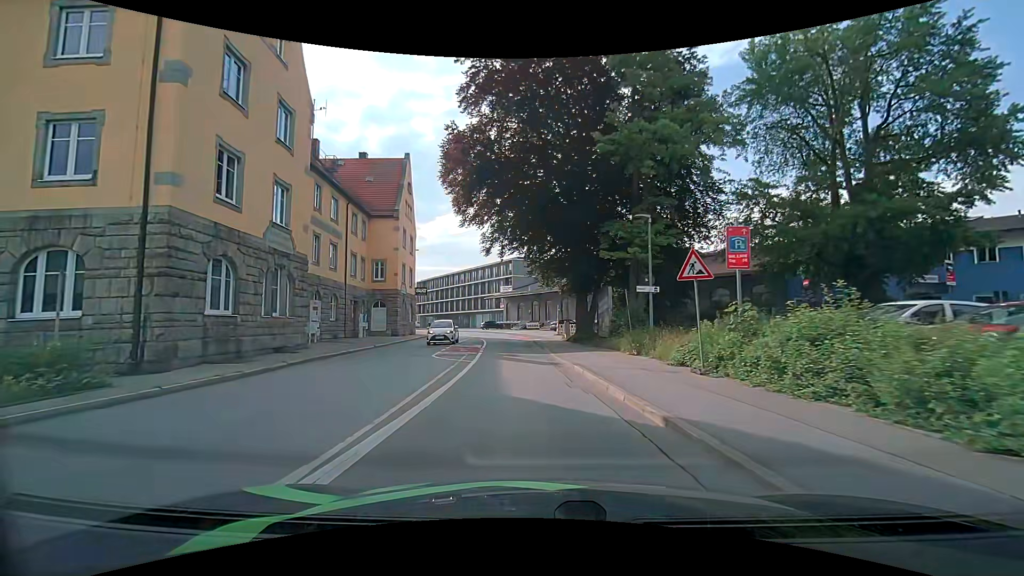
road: primary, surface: asphalt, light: Day
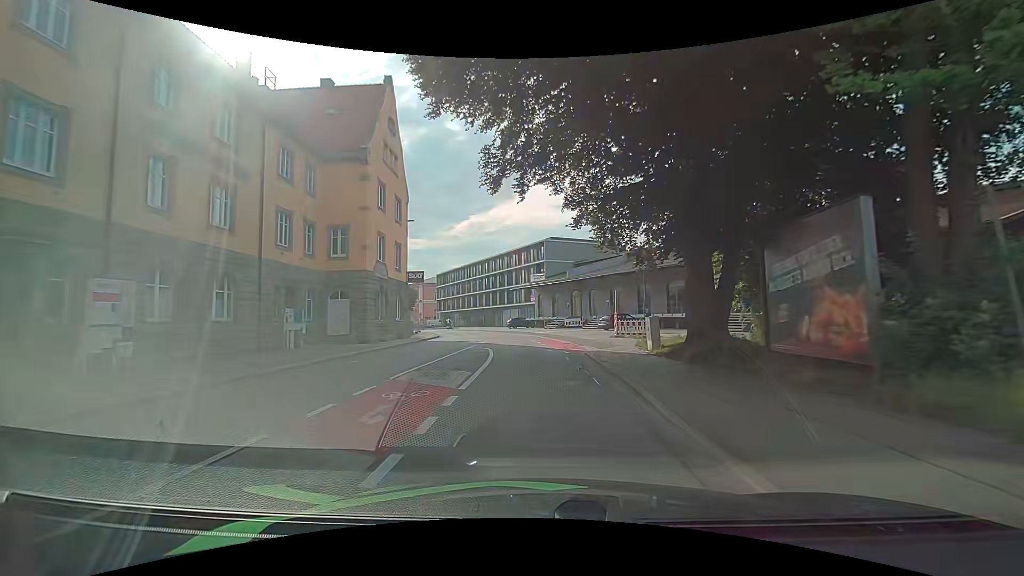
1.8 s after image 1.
(-0.8, +17.4) m; -5°
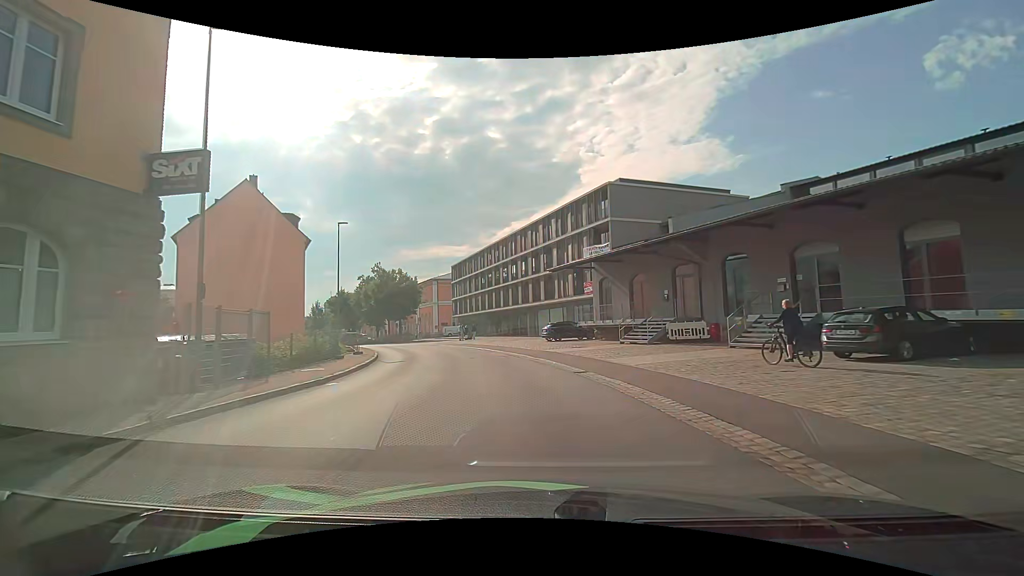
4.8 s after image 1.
(-1.0, +30.4) m; -3°
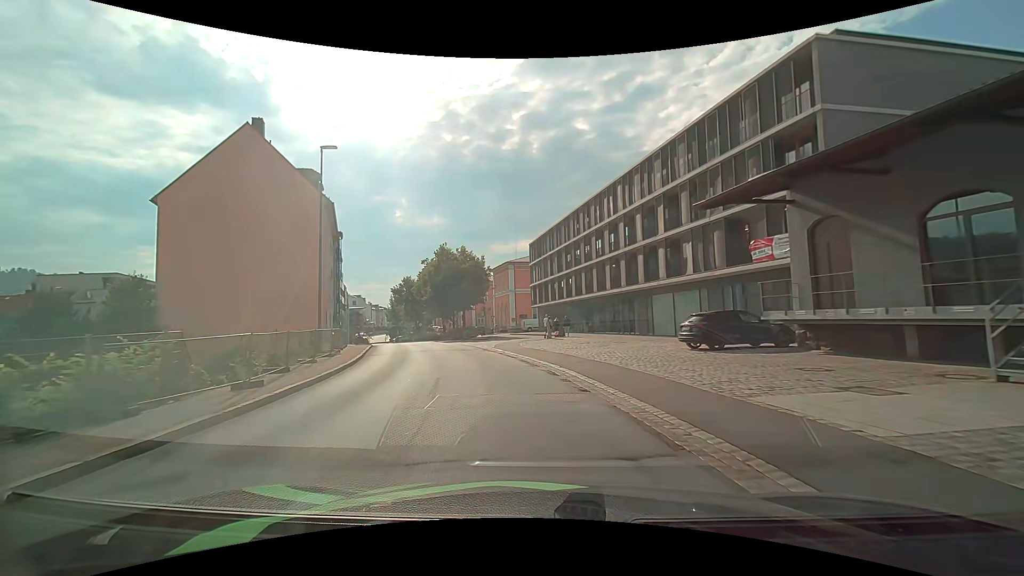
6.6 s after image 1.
(-1.8, +17.6) m; -12°
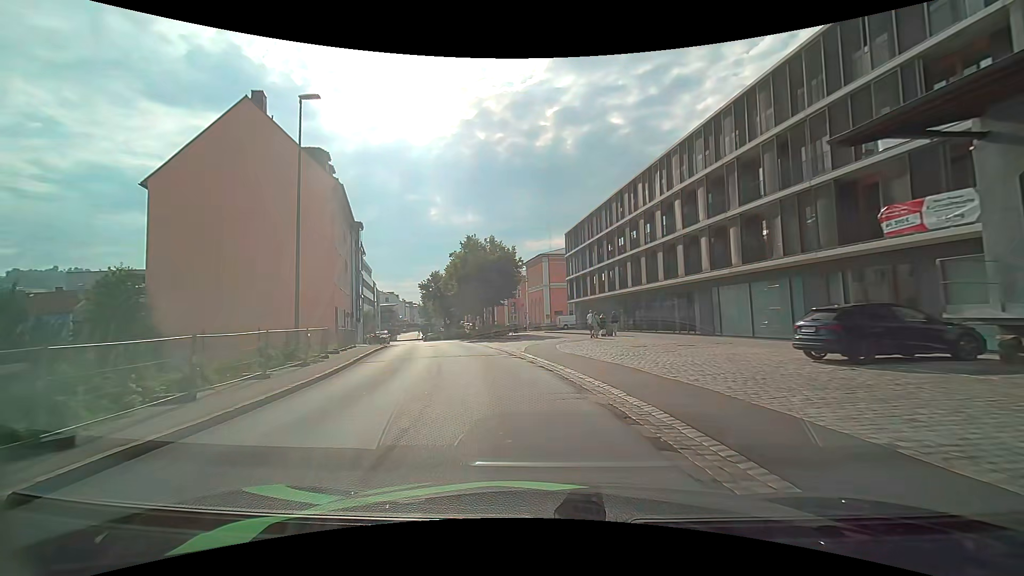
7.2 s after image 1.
(-0.2, +5.8) m; -4°
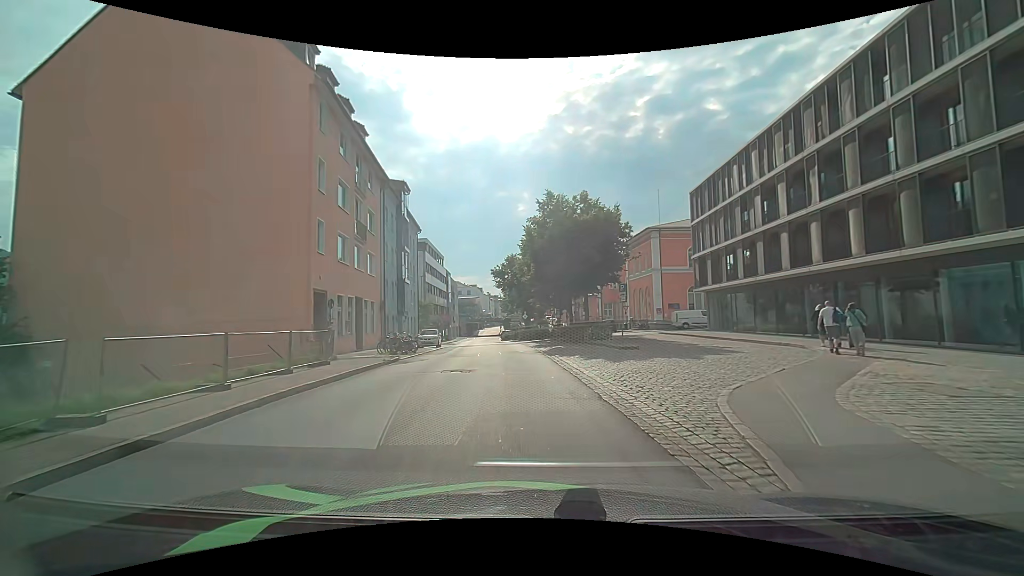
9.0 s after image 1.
(-1.6, +17.2) m; -10°
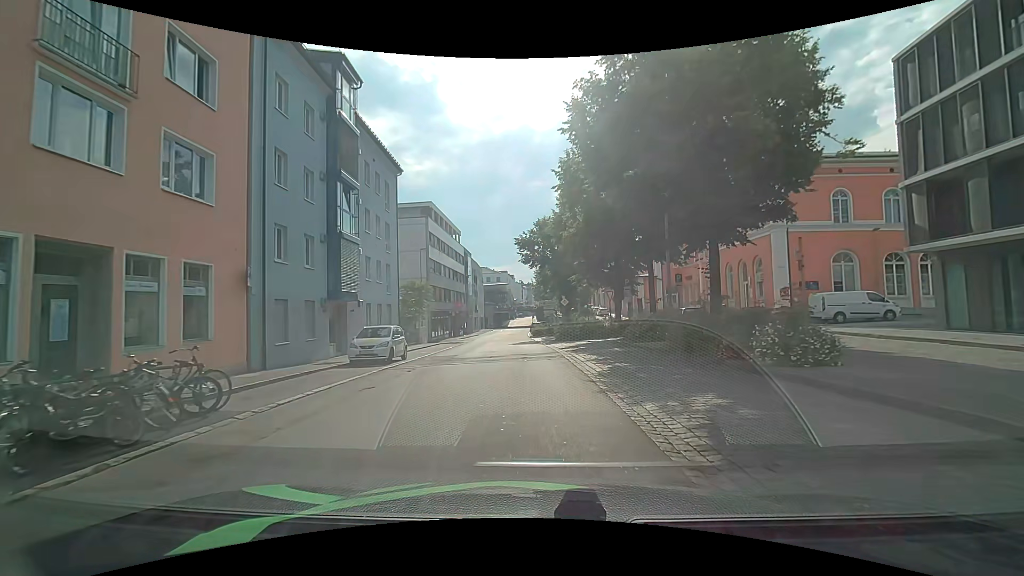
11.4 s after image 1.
(-0.7, +20.1) m; -3°
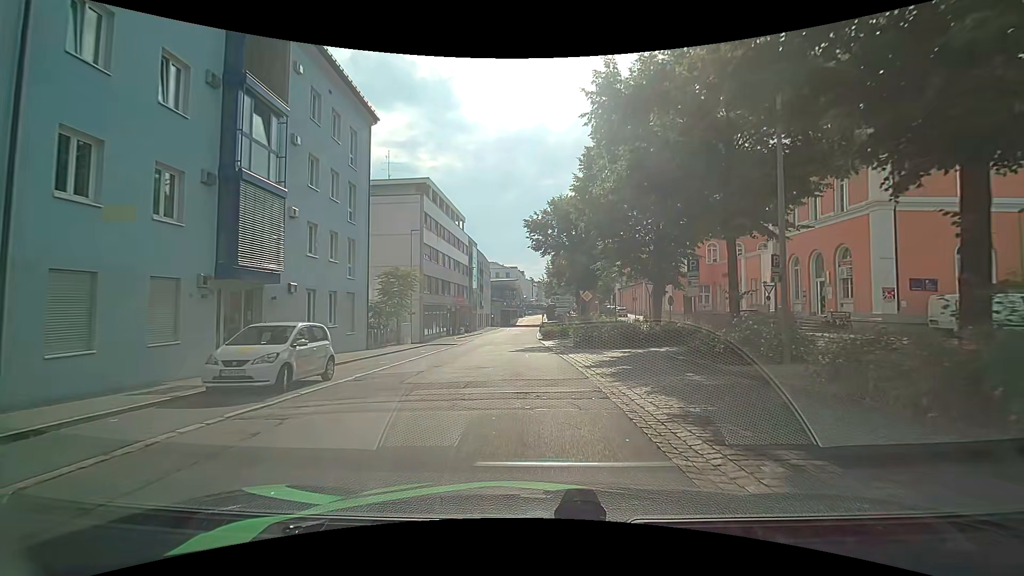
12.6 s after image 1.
(-0.2, +8.7) m; -1°
